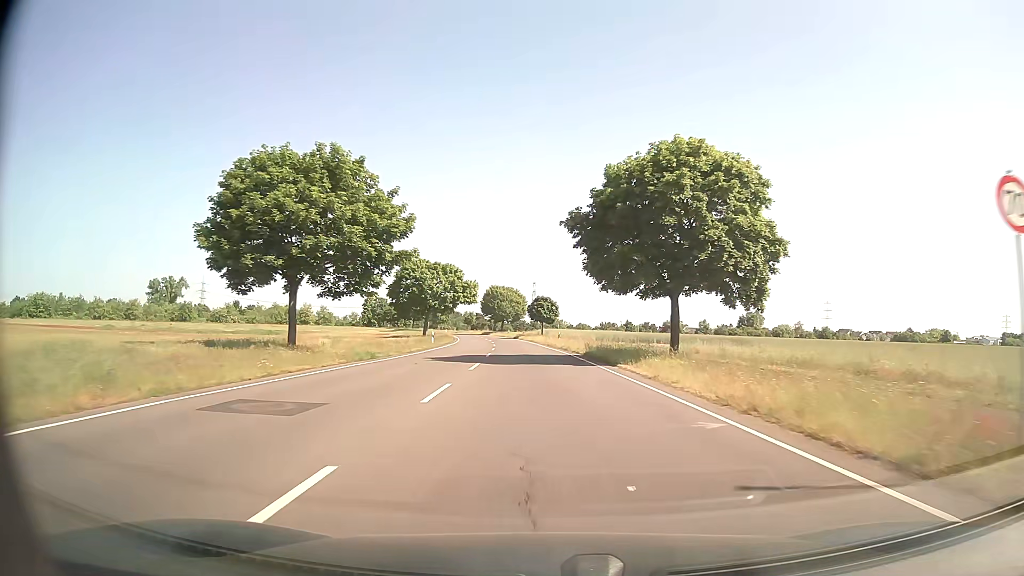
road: secondary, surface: asphalt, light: Day
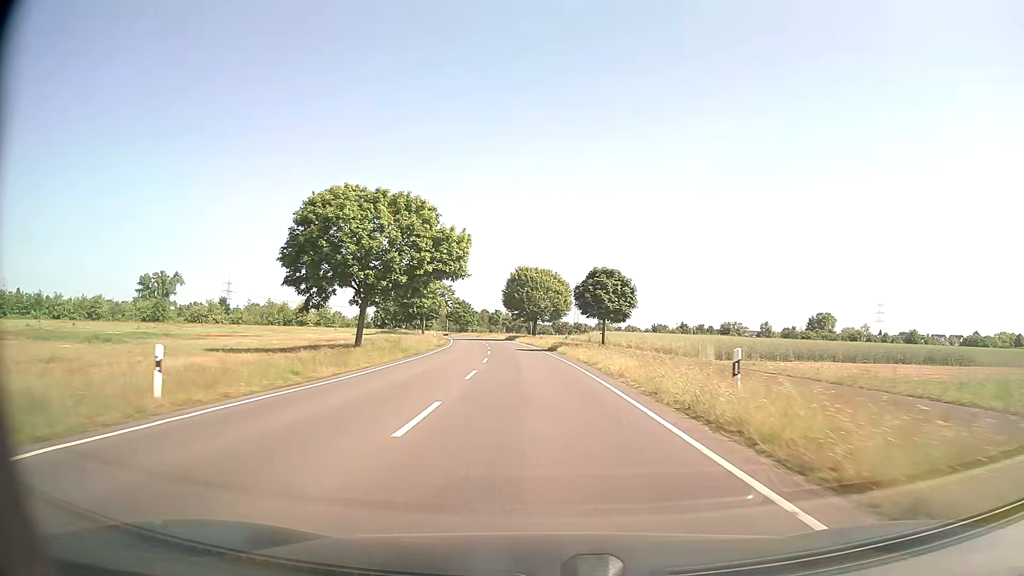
(-1.2, +42.6) m; -4°
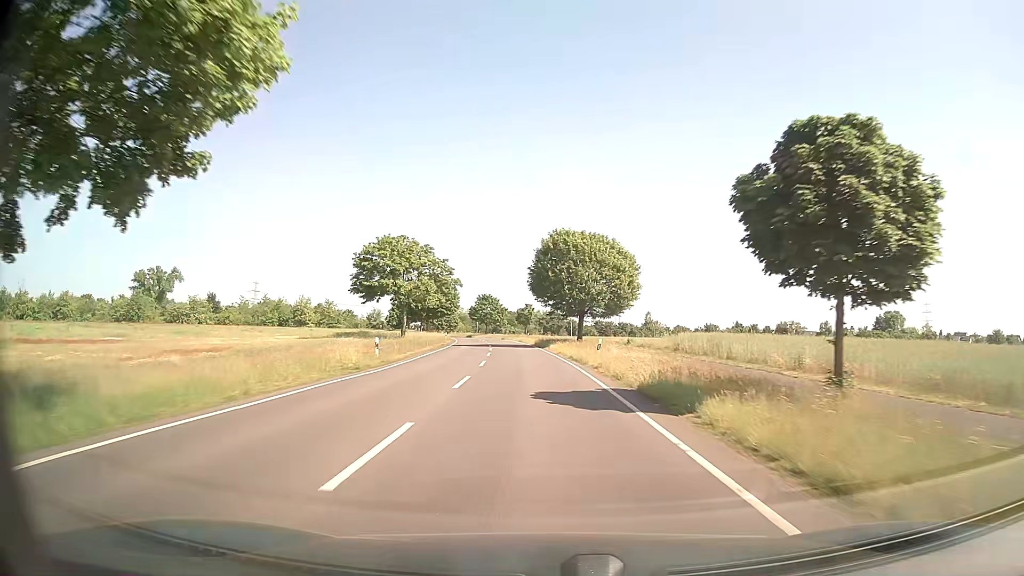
(-0.9, +32.1) m; -3°
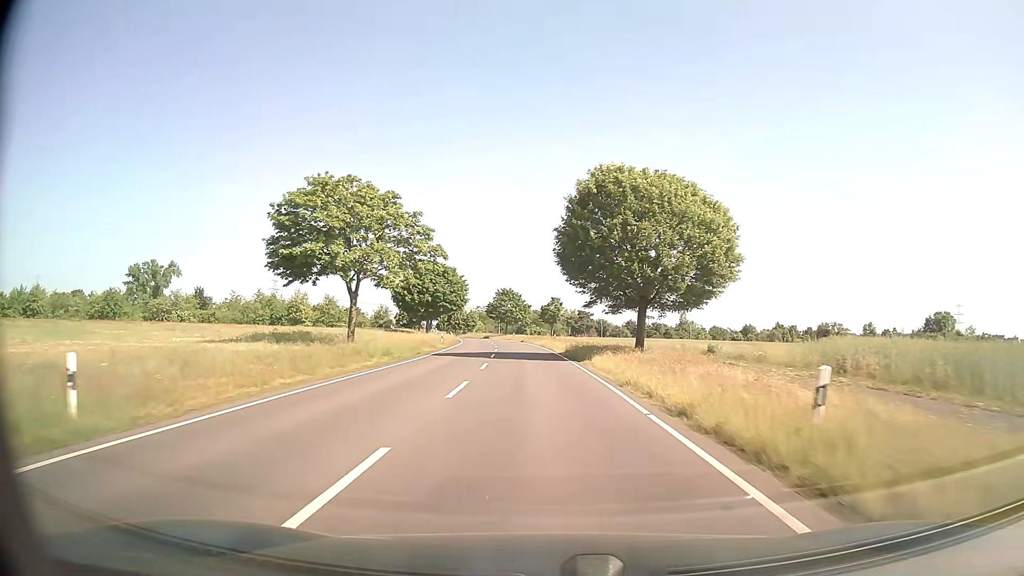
(-0.5, +21.5) m; -2°
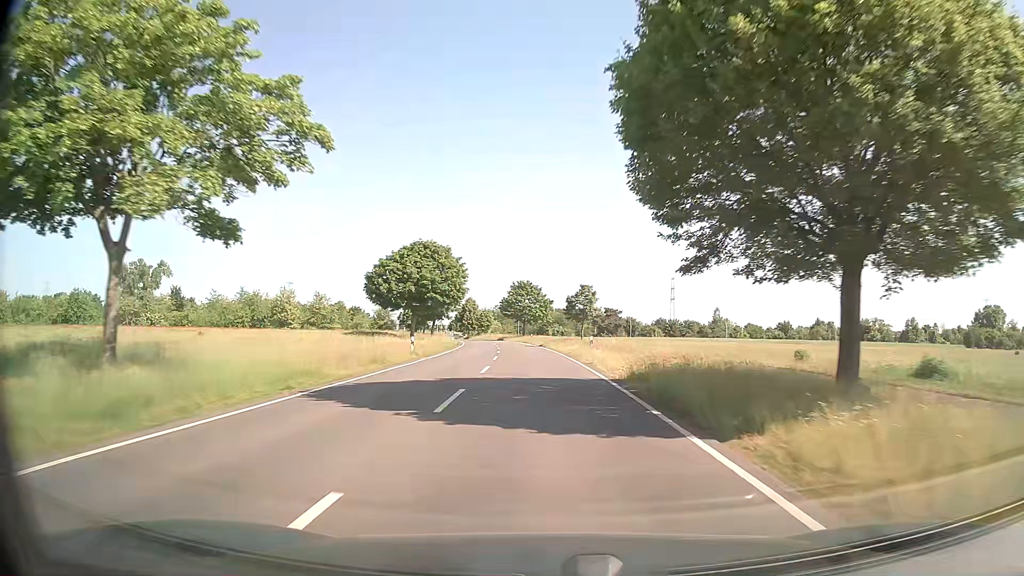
(-0.3, +21.5) m; -2°
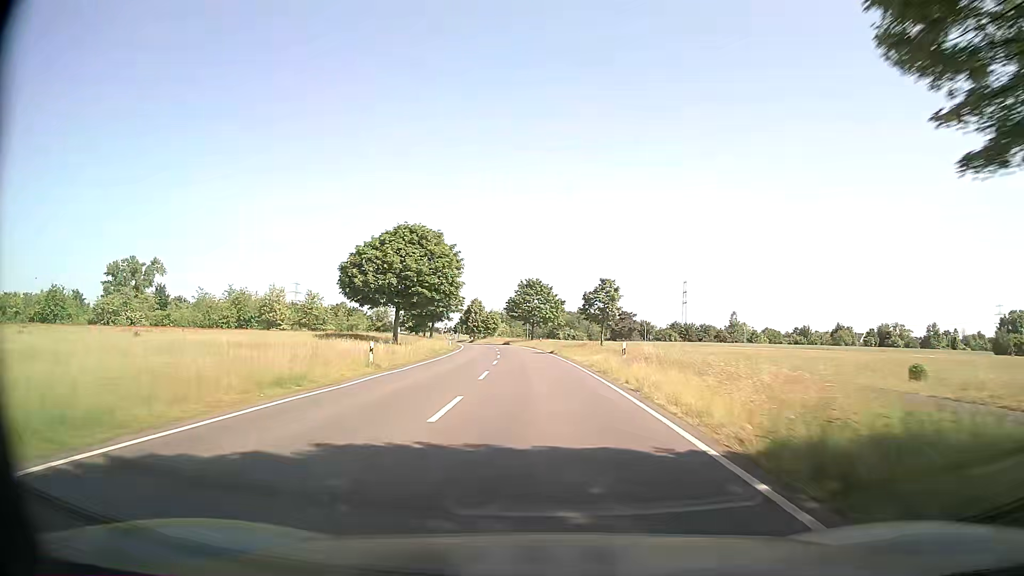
(-0.1, +10.7) m; -2°
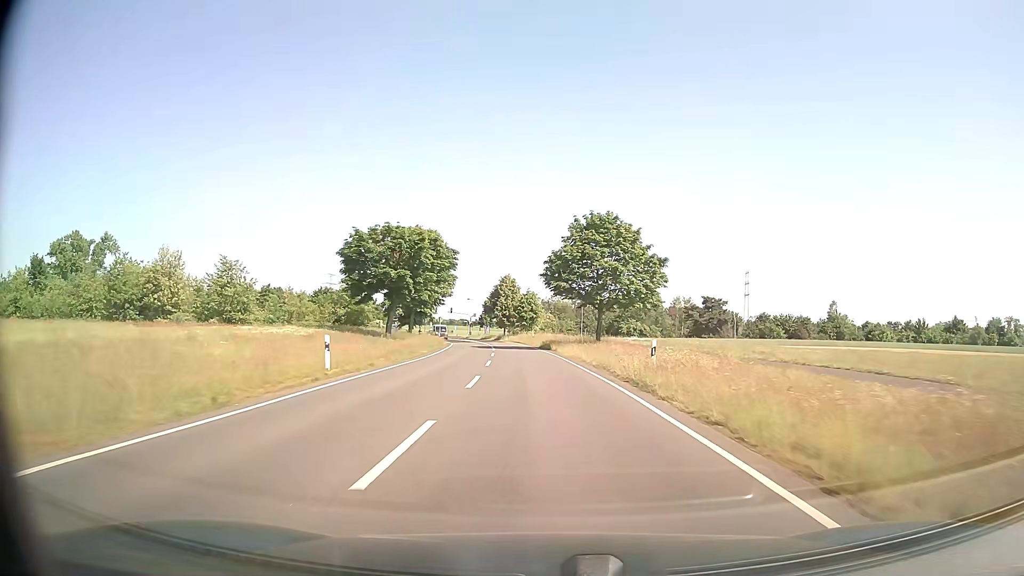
(-1.3, +52.7) m; -4°
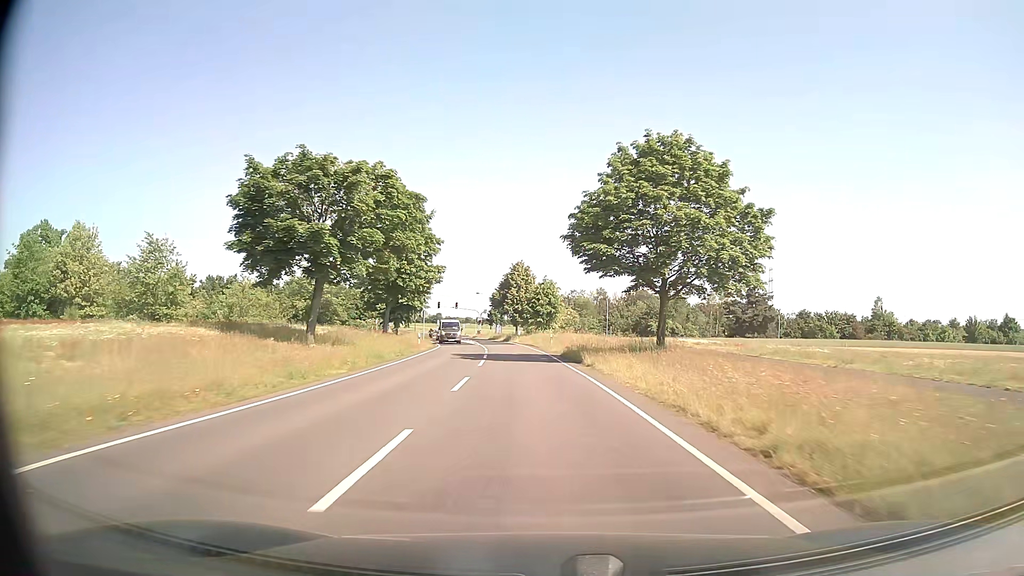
(-0.2, +19.9) m; -1°
(0, +10) (0, +20) (-1, +30) (-1, +40) (-2, +50) (-4, +60) (-5, +70) (-6, +80) (-8, +89) (-10, +99) m
